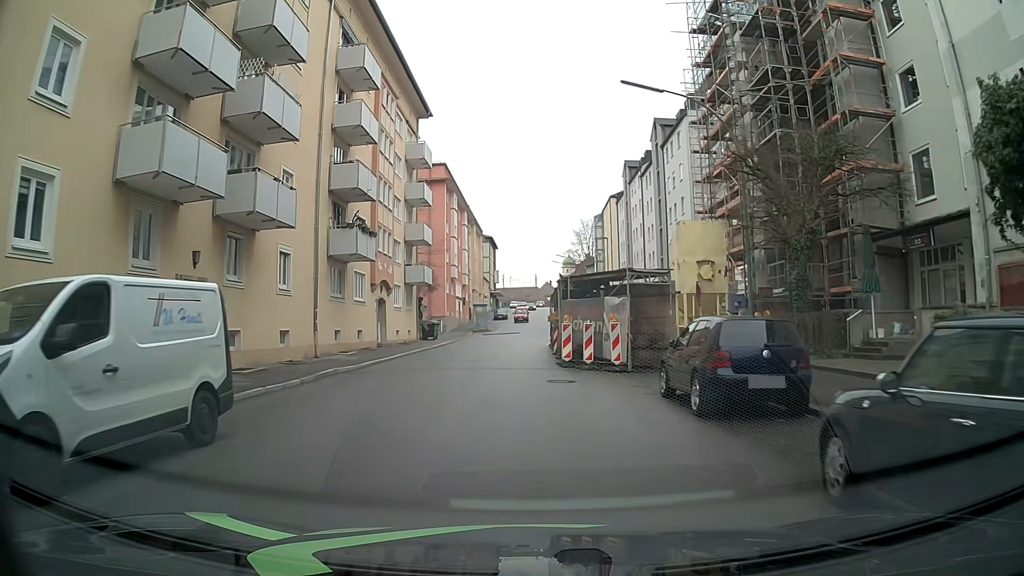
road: tertiary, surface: asphalt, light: Day
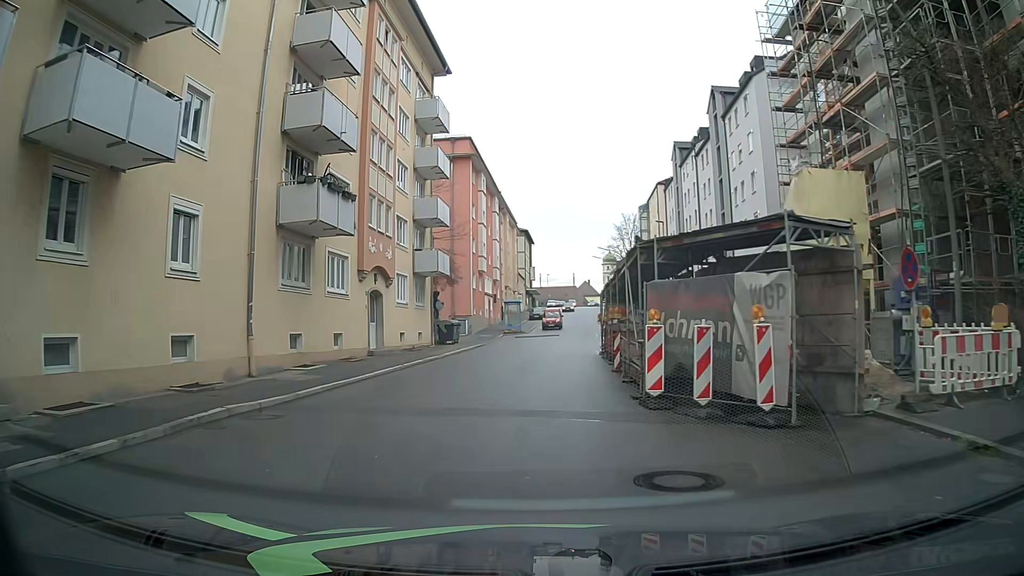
(-0.2, +9.5) m; -3°
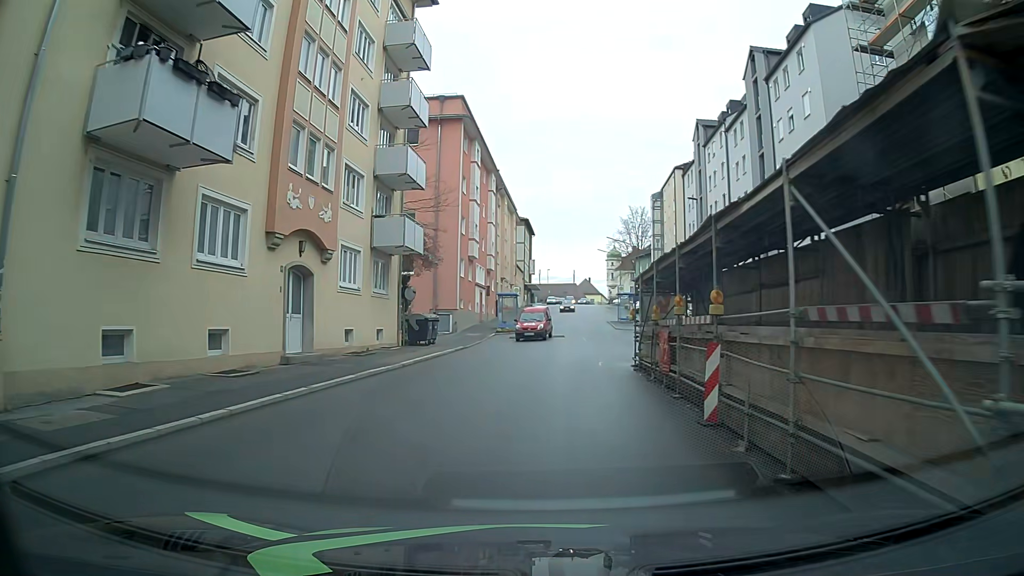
(-0.1, +9.6) m; +1°
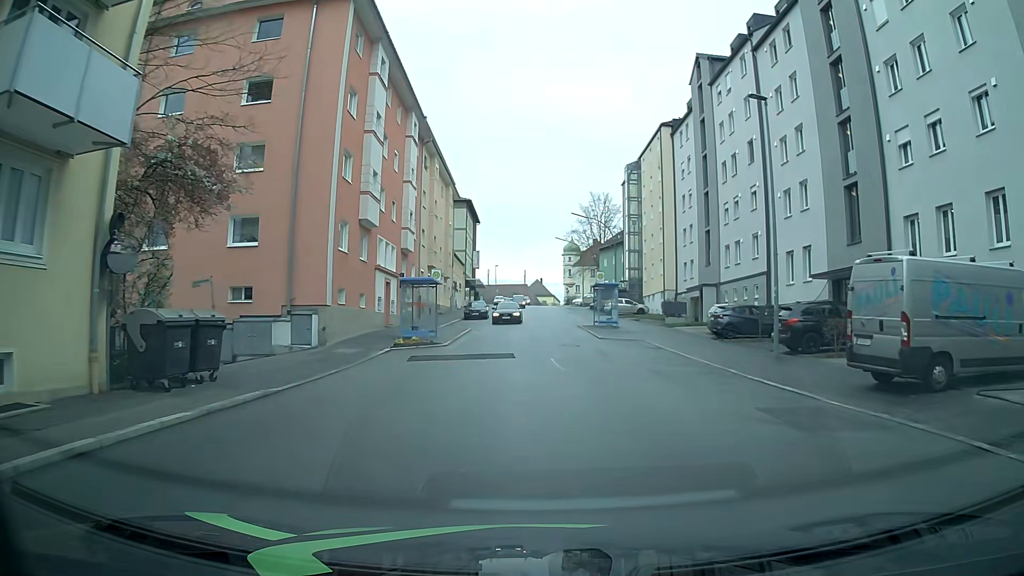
(+0.4, +19.1) m; +3°
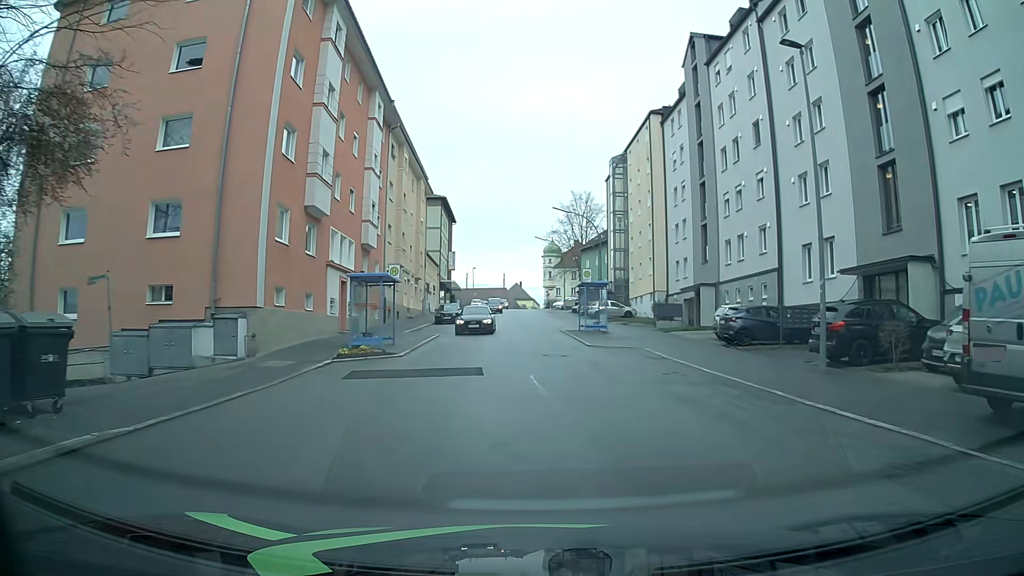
(+0.1, +4.8) m; +3°
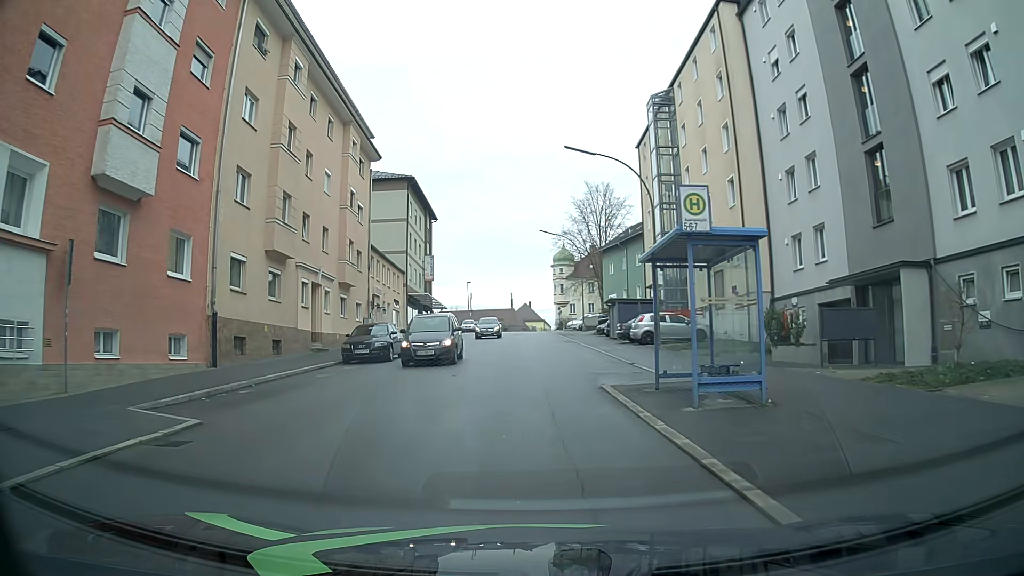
(+0.3, +23.5) m; -1°
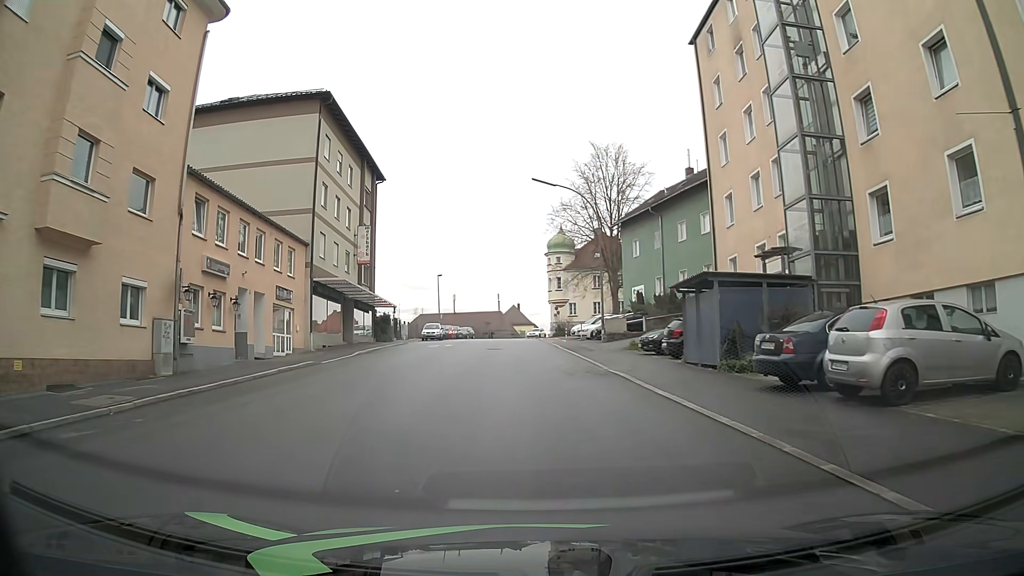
(-0.1, +23.1) m; 0°
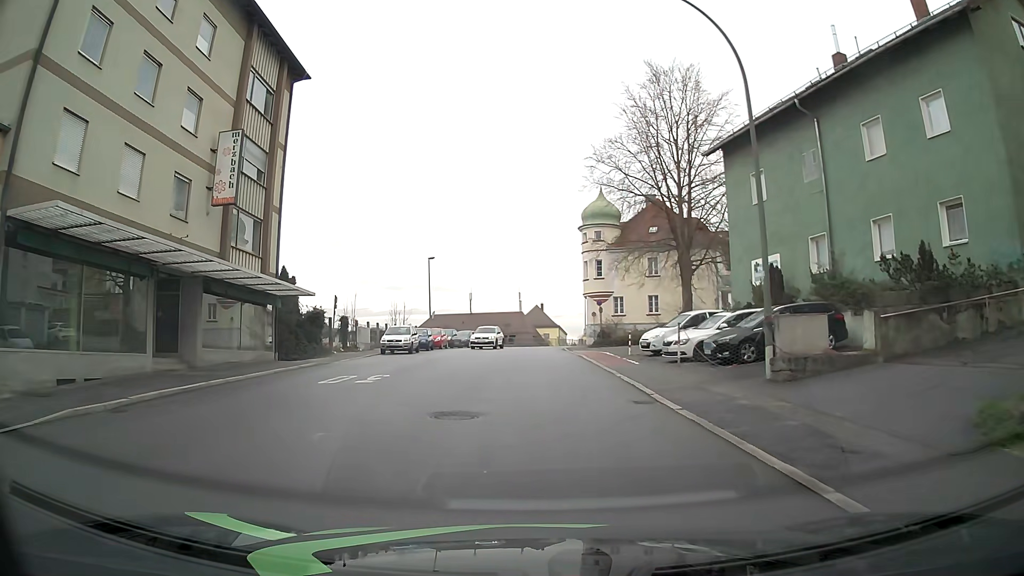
(-0.3, +23.6) m; -2°
(0, +10) (0, +20) (0, +30) (0, +40) (0, +50) (+2, +60) (+5, +69) (+9, +79) (+12, +88) (+16, +98) m
